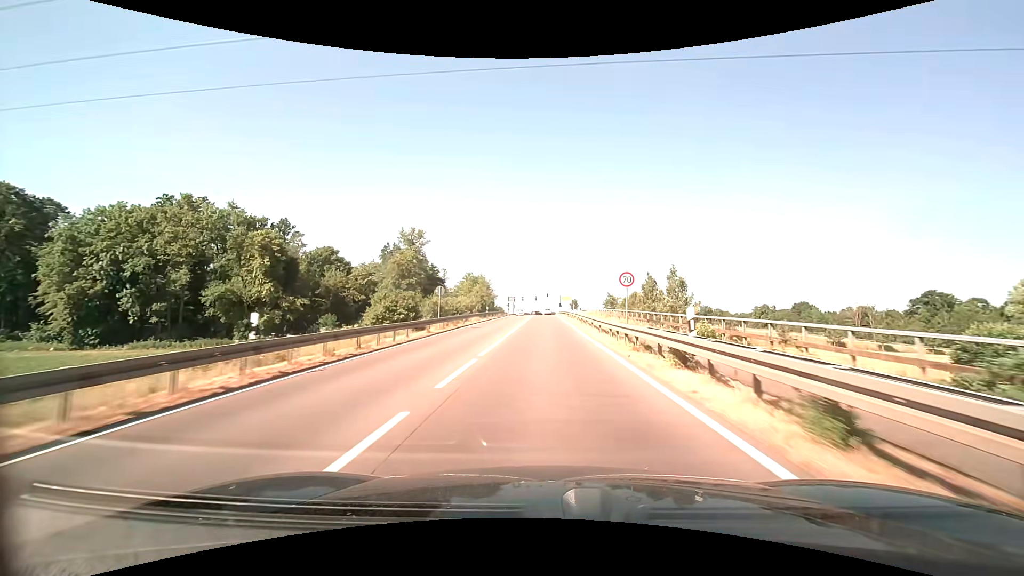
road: secondary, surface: asphalt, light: Day
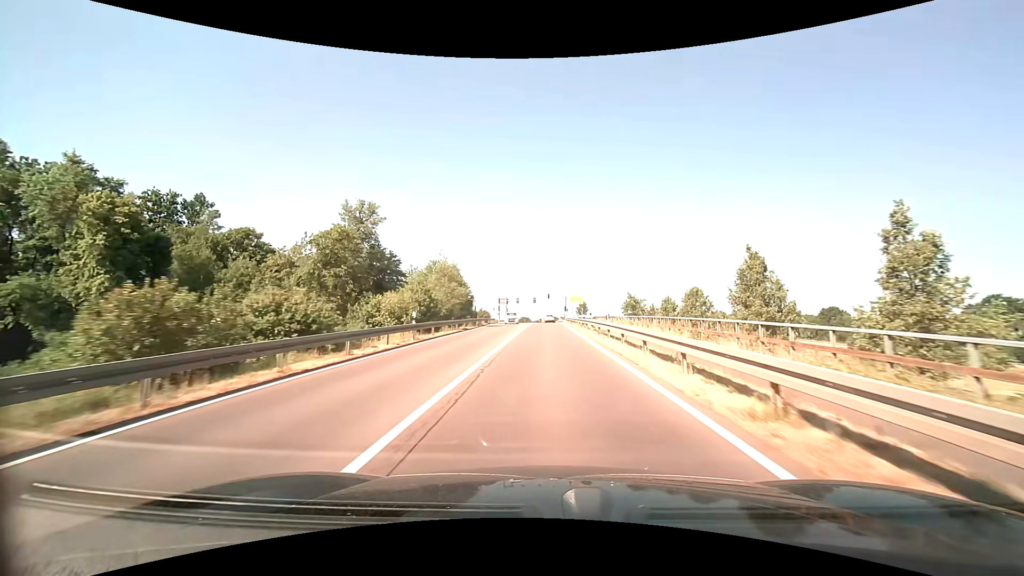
(-0.2, +31.1) m; 0°
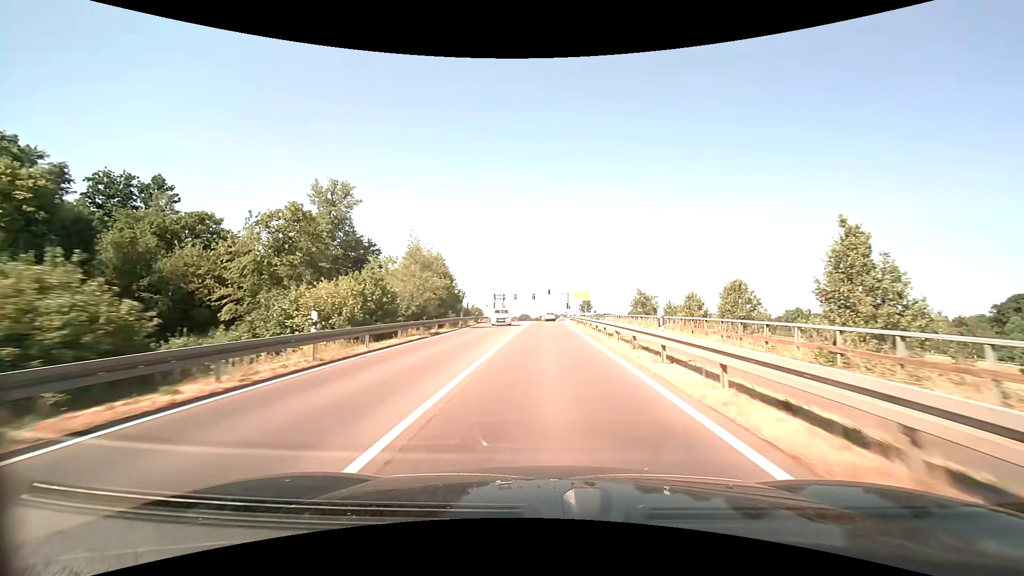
(0.0, +10.2) m; 0°
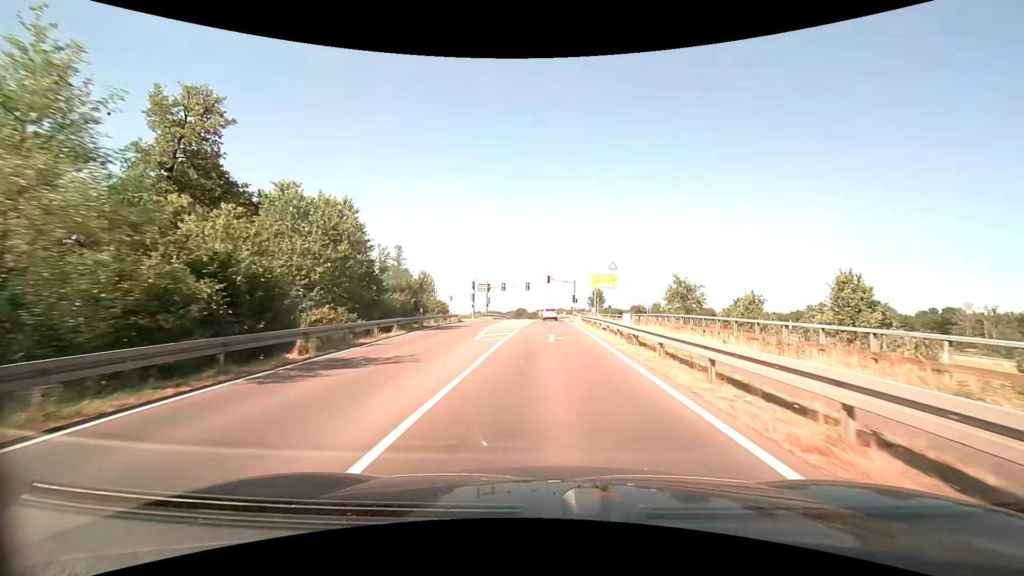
(+0.1, +26.7) m; 0°
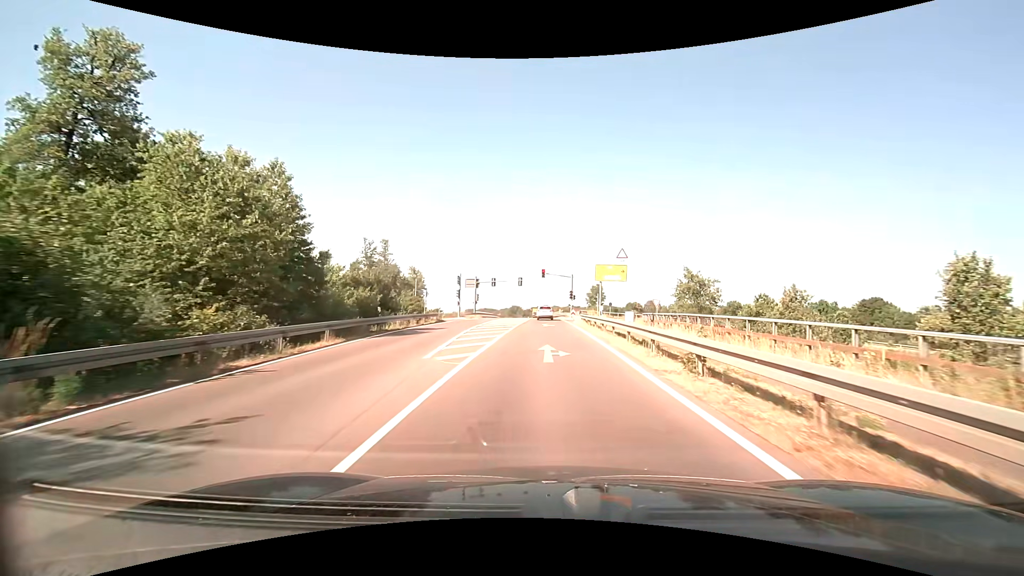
(+0.1, +7.5) m; +1°
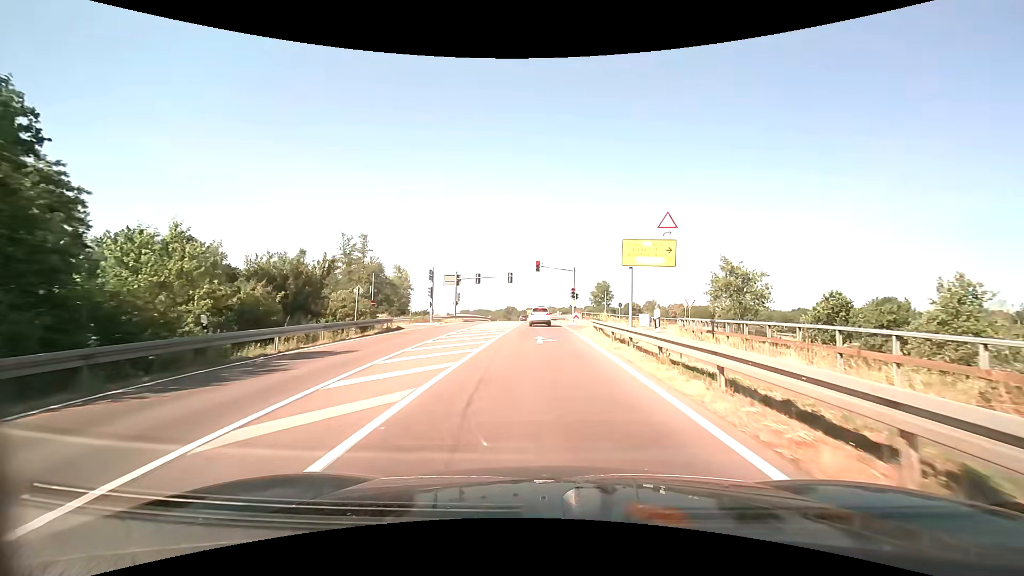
(+0.1, +13.2) m; 0°
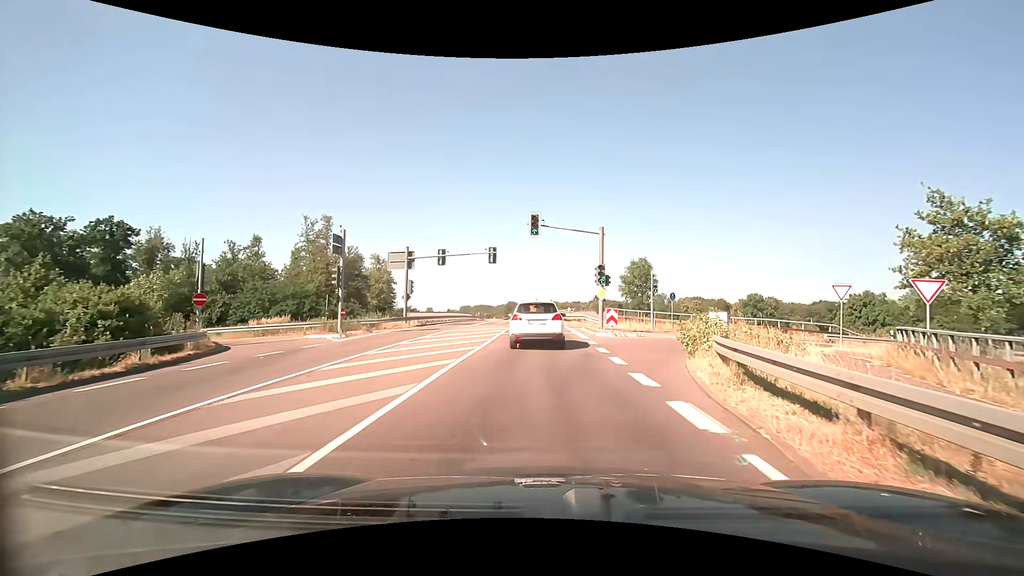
(+0.1, +22.9) m; 0°
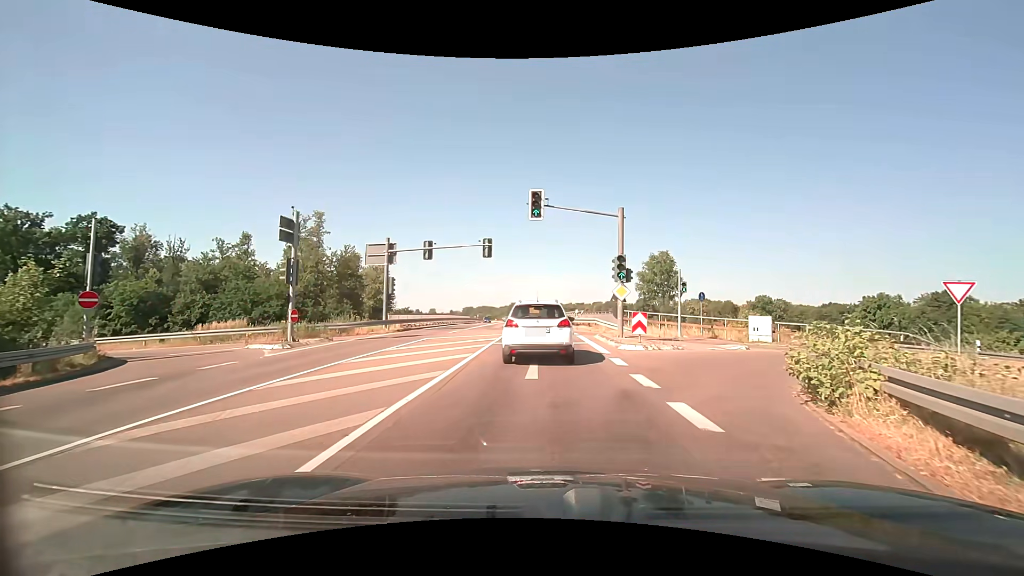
(0.0, +5.7) m; -1°
(0, +10) (0, +20) (0, +30) (0, +40) (0, +50) (0, +60) (0, +70) (-1, +80) (-1, +90) (-2, +100) m
